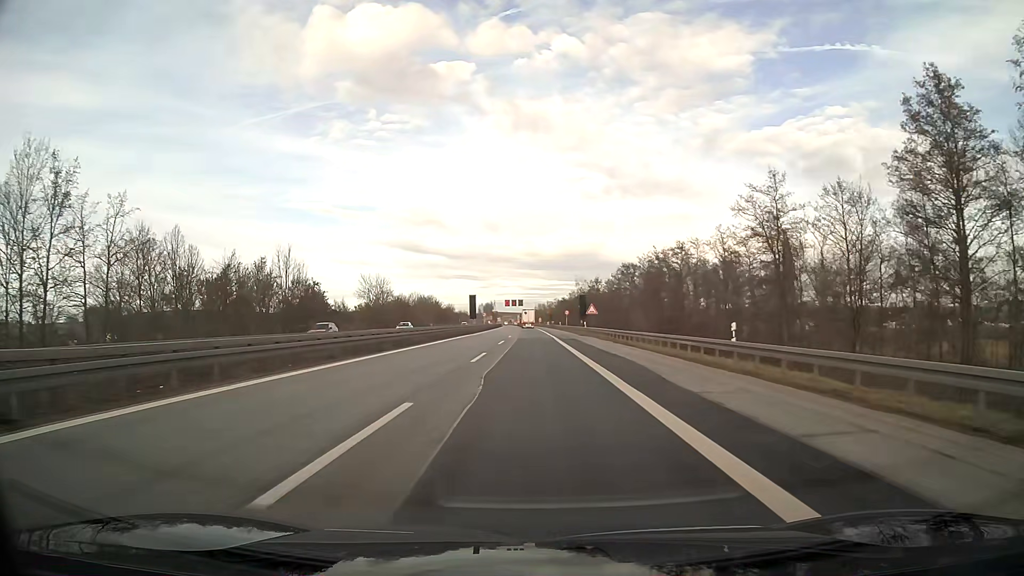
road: motorway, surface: asphalt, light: Day
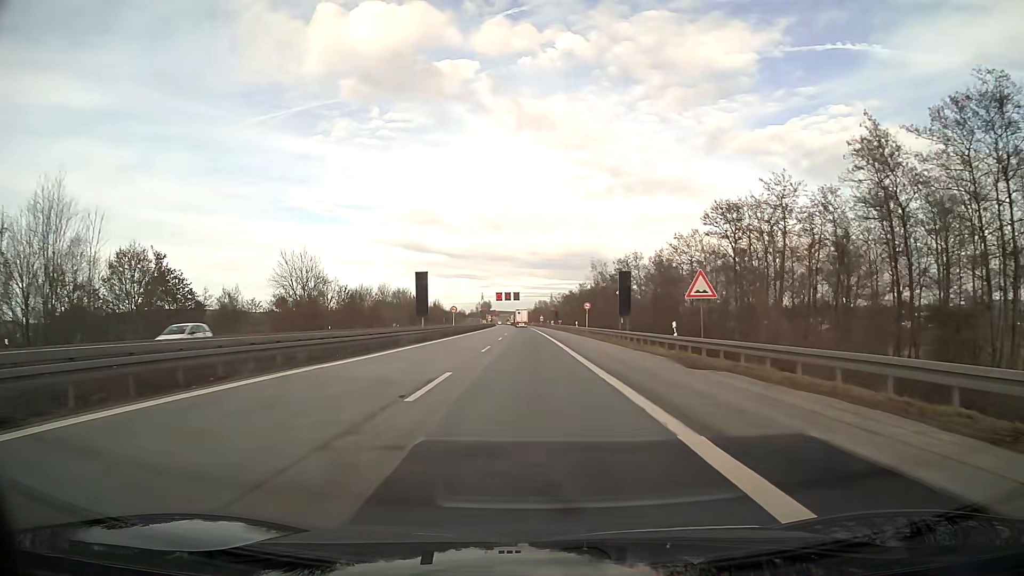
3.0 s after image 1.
(-0.1, +45.9) m; 0°
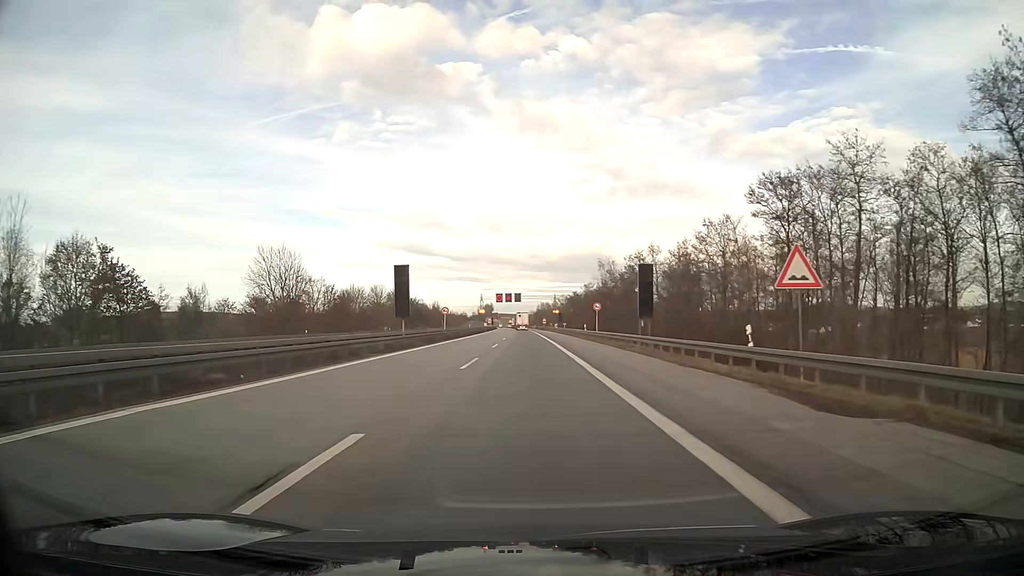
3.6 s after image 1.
(0.0, +9.2) m; 0°
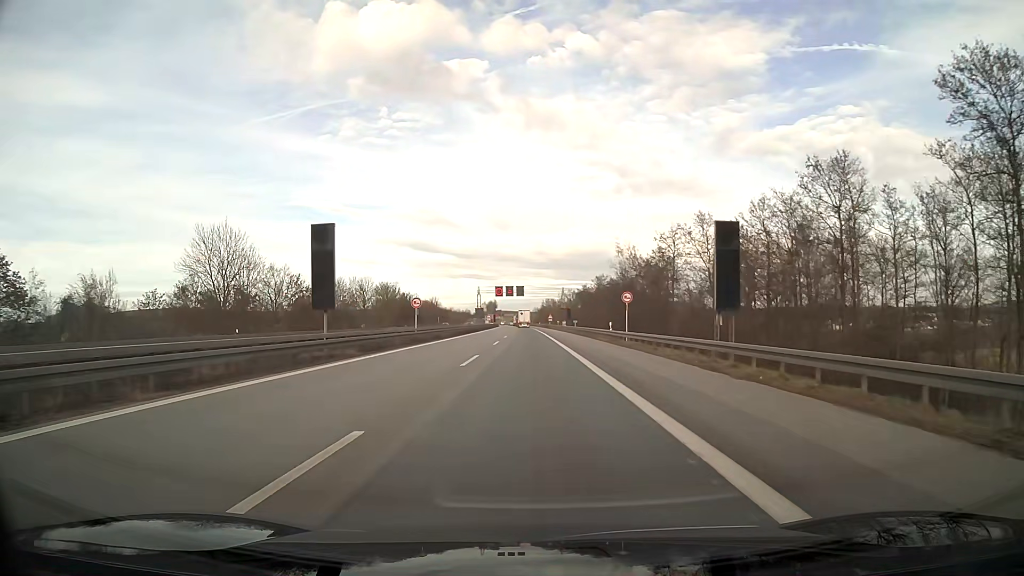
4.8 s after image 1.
(-0.1, +18.3) m; 0°
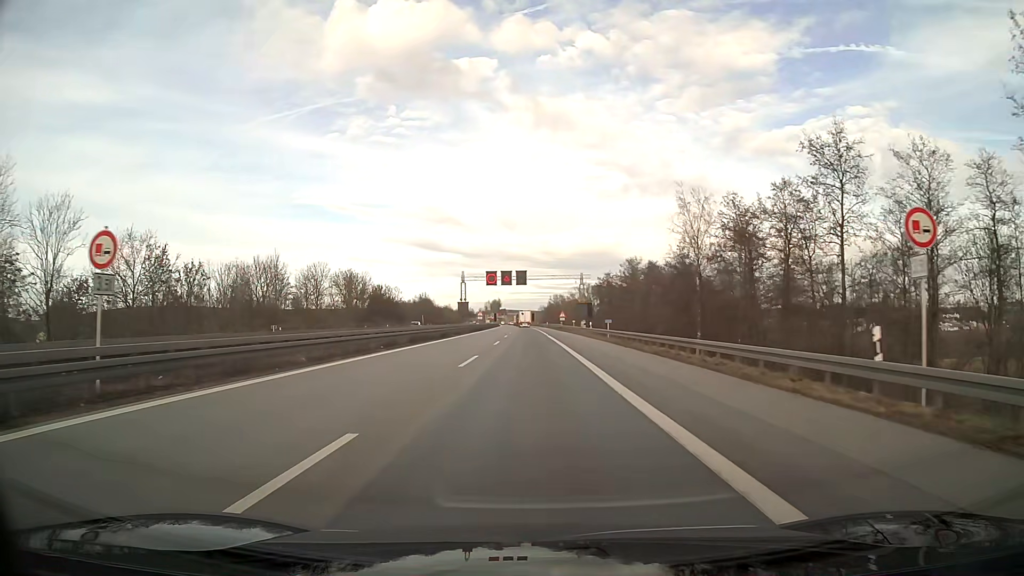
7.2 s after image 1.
(-0.1, +36.7) m; 0°
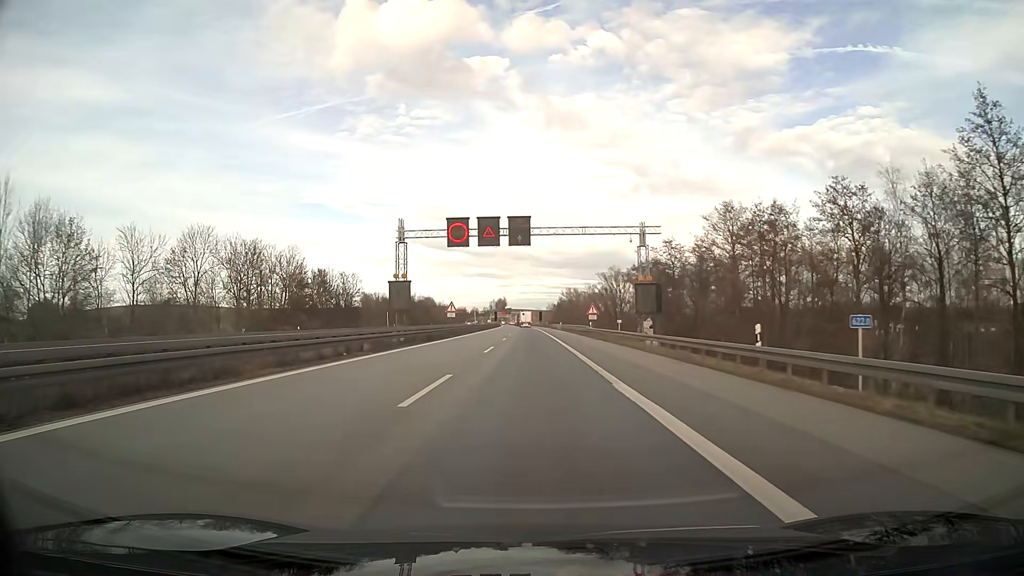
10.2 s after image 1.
(-0.3, +45.8) m; -1°
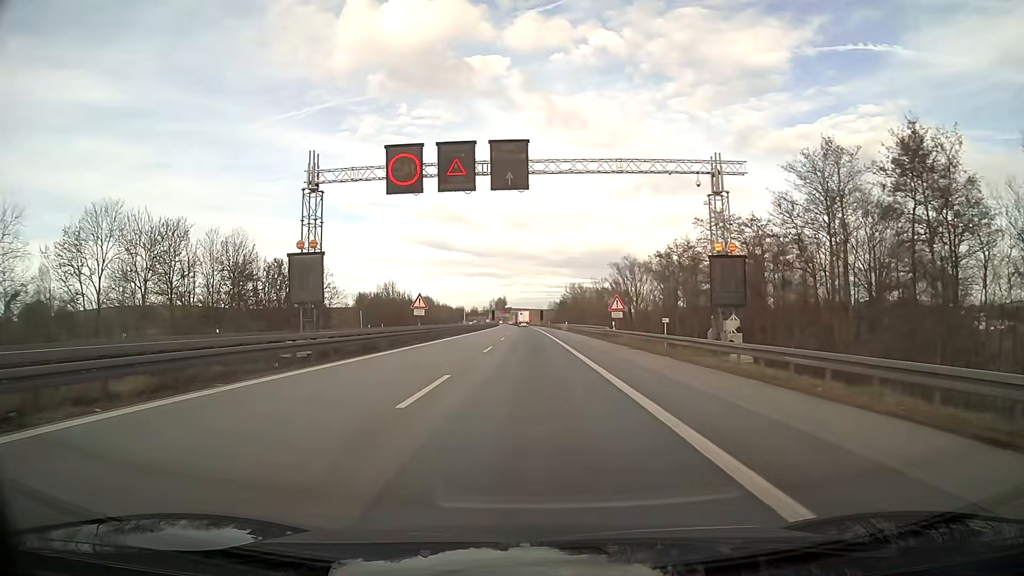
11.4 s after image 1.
(0.0, +18.3) m; 0°
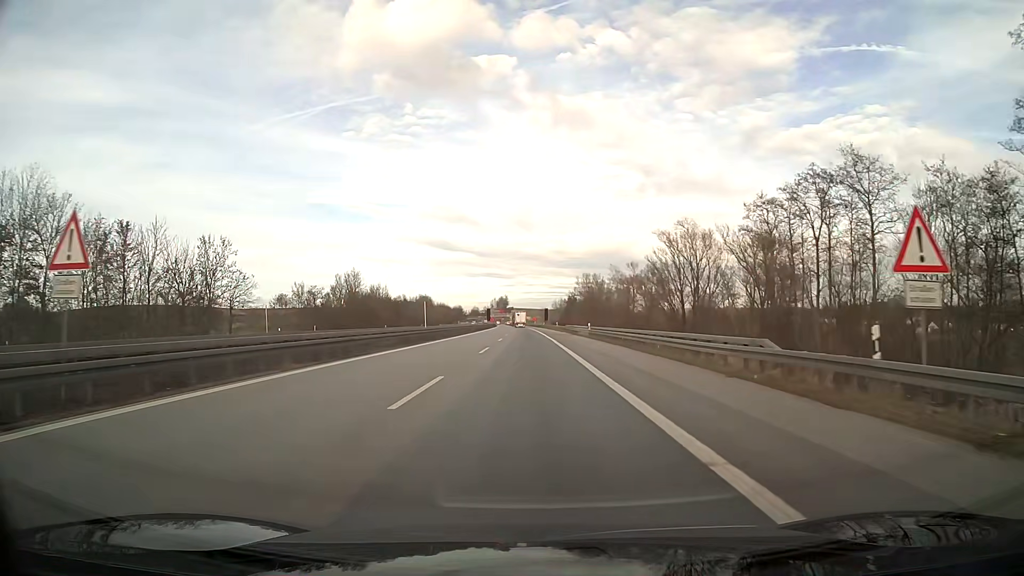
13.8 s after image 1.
(-0.1, +36.6) m; 0°
